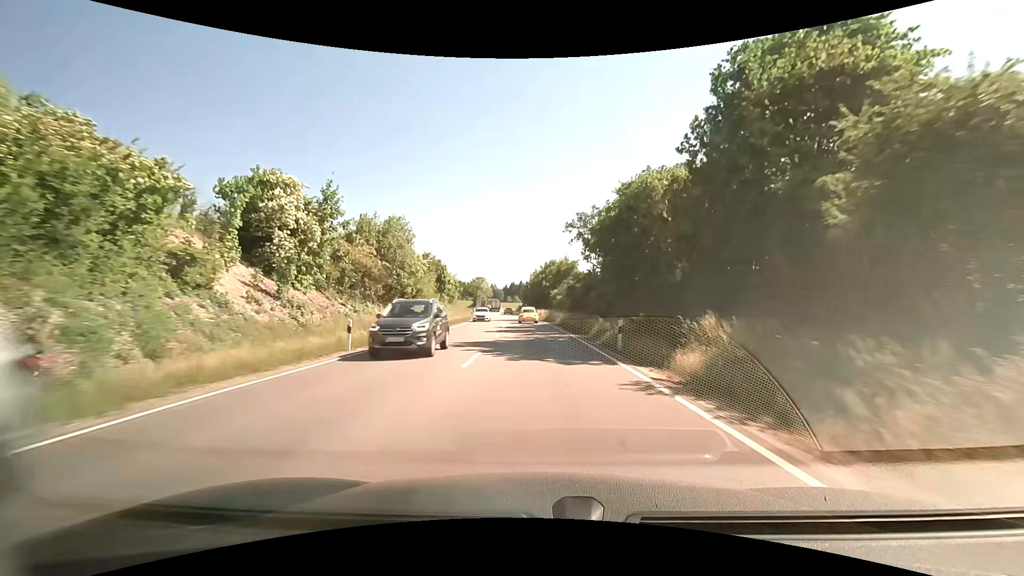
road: primary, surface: asphalt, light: Day
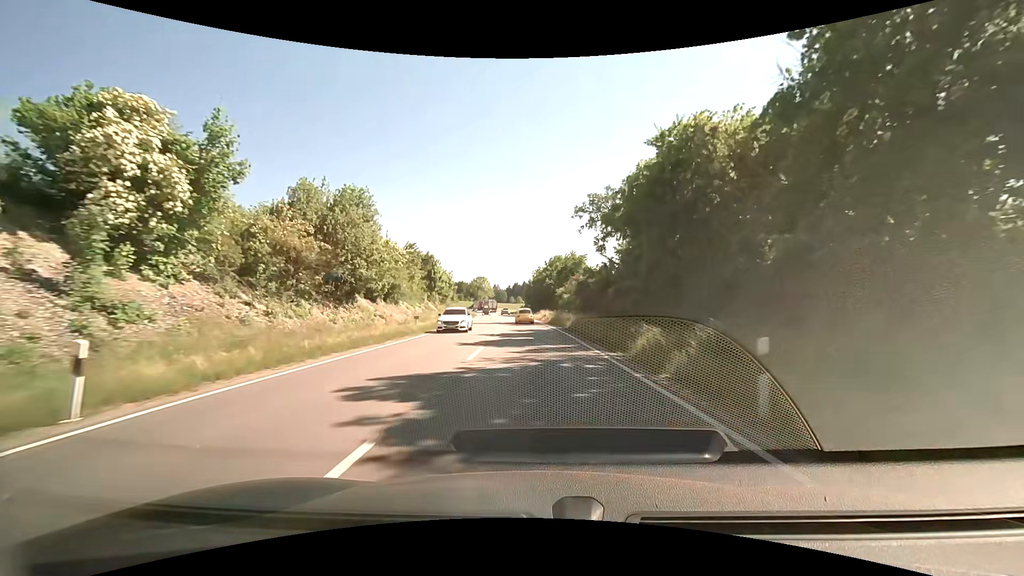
(0.0, +10.4) m; 0°
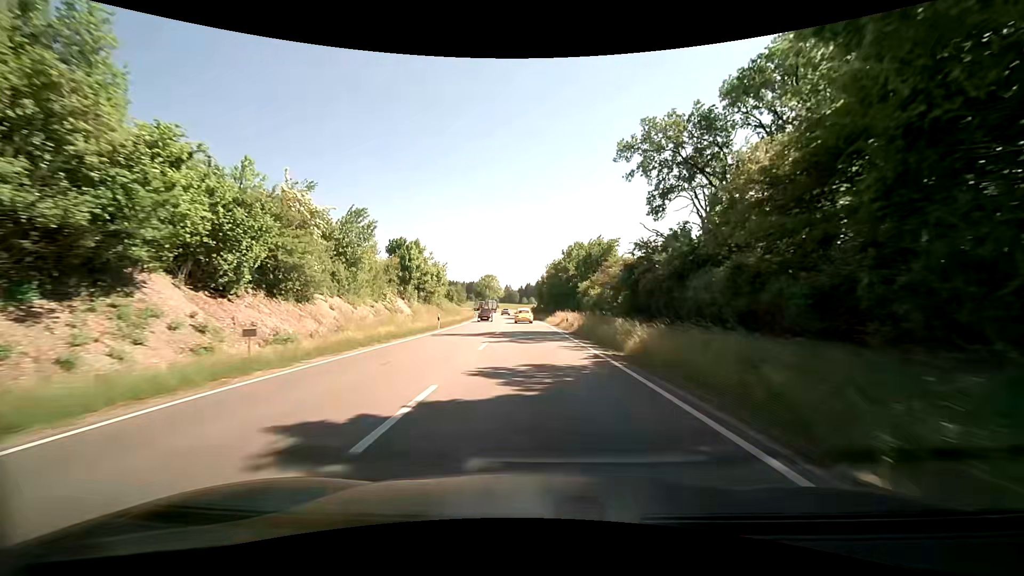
(-0.1, +20.8) m; -1°
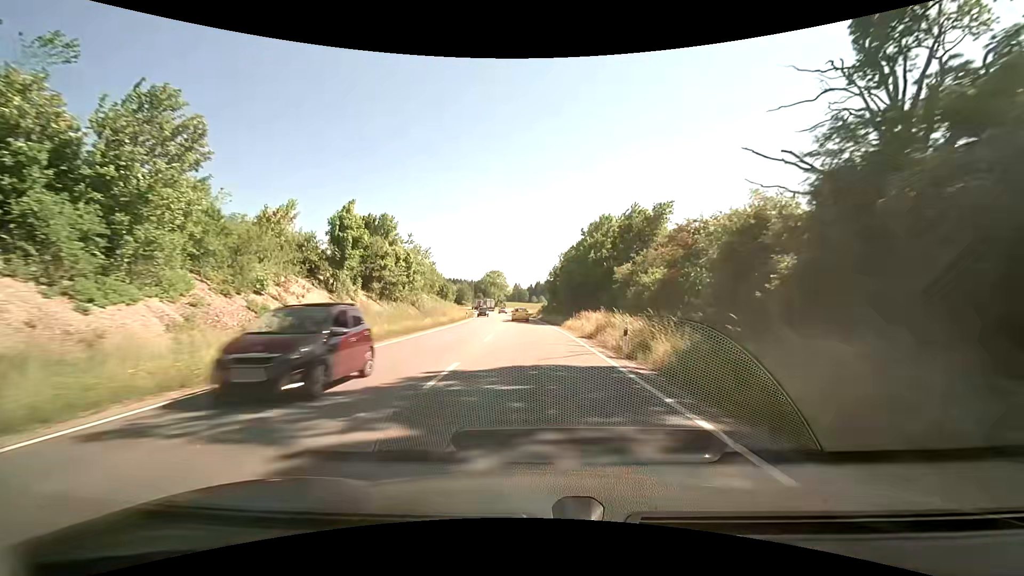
(-0.3, +20.6) m; -1°
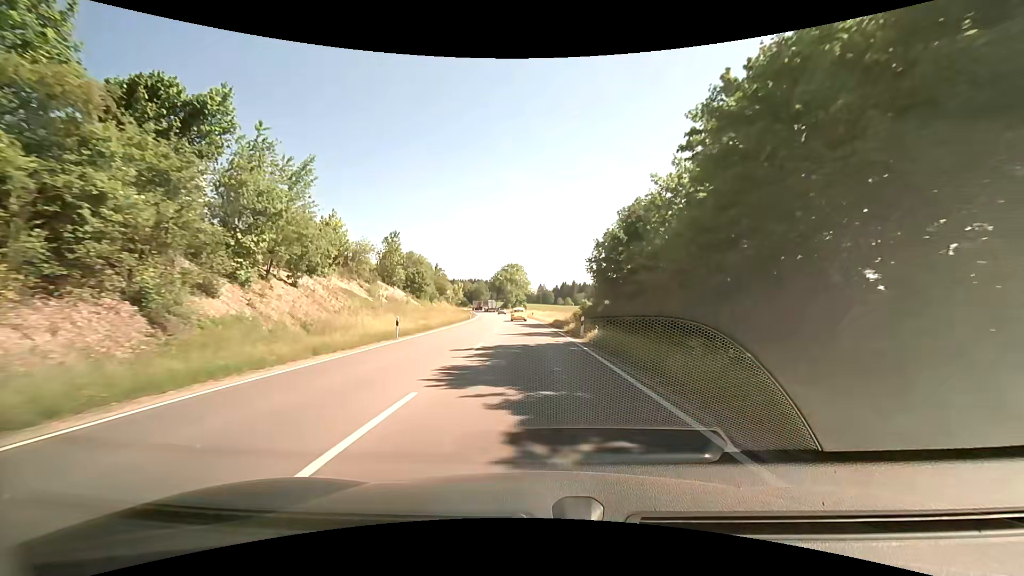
(-1.1, +40.8) m; -3°
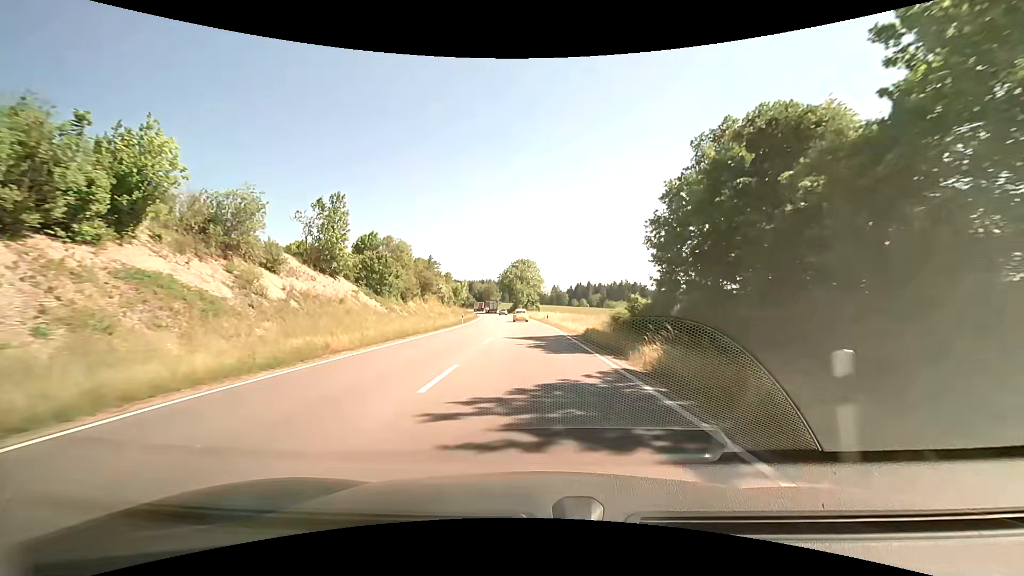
(-0.2, +20.2) m; -1°
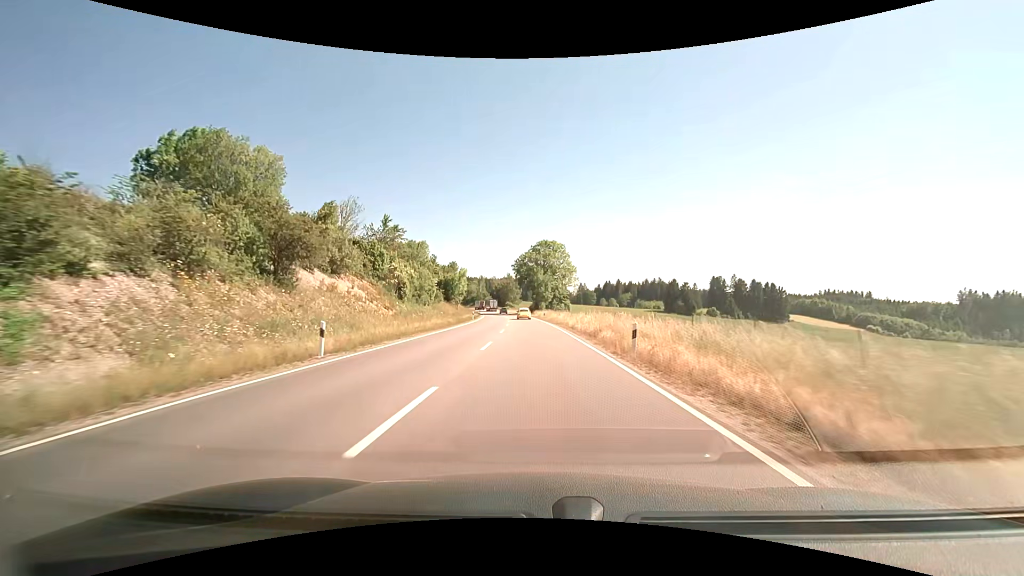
(-0.9, +40.0) m; -3°
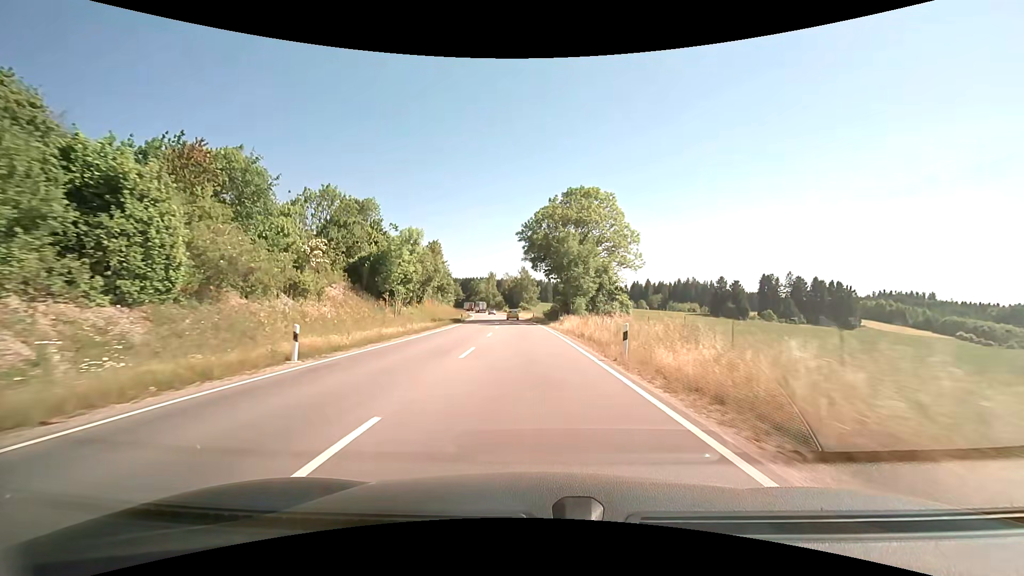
(-0.8, +51.0) m; -2°
(0, +10) (0, +20) (0, +30) (-1, +40) (-1, +50) (-2, +60) (-3, +70) (-4, +80) (-5, +90) (-6, +100) m
